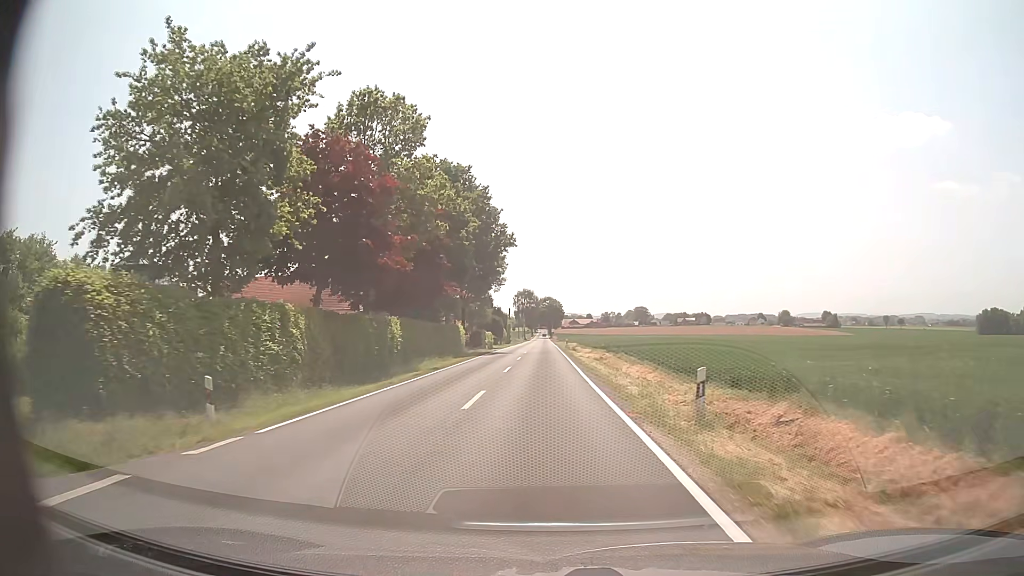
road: tertiary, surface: asphalt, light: Day
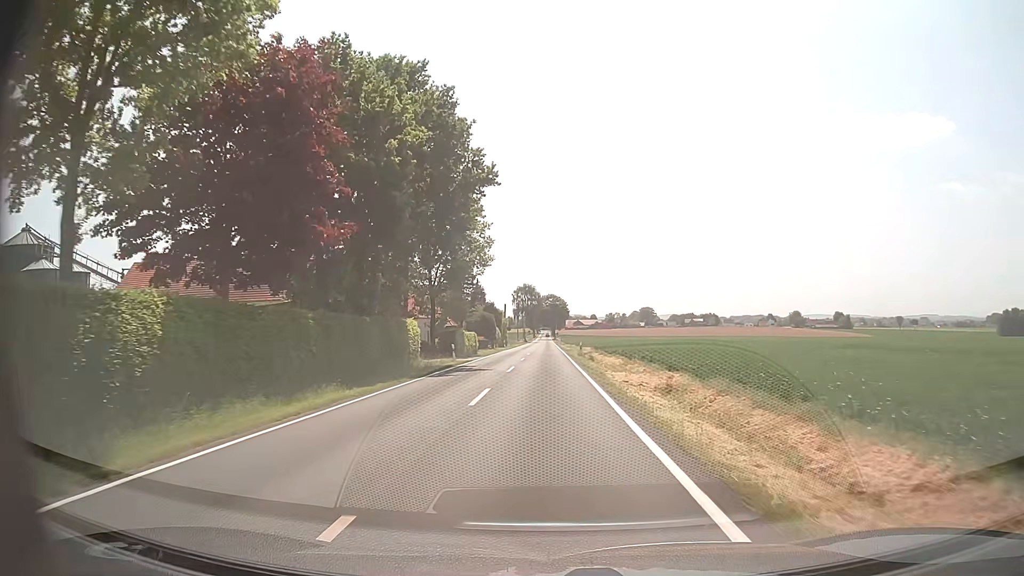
(0.0, +23.2) m; 0°
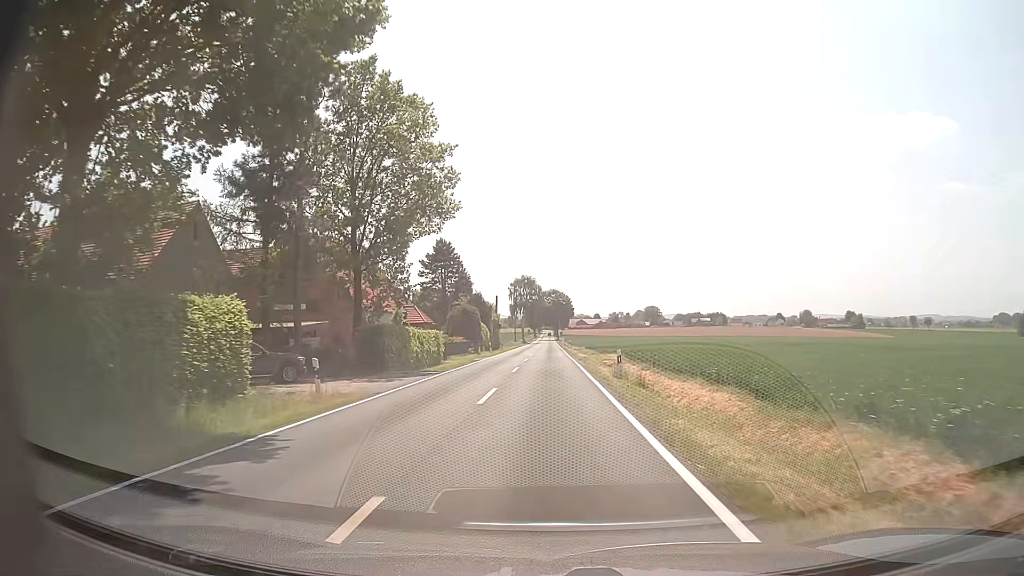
(0.0, +23.3) m; 0°
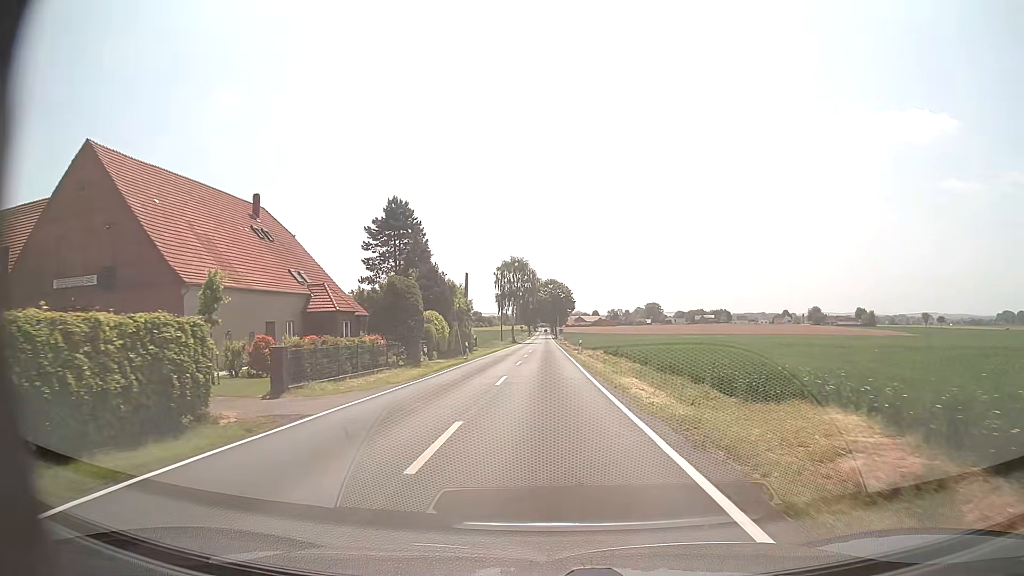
(-0.2, +31.0) m; 0°
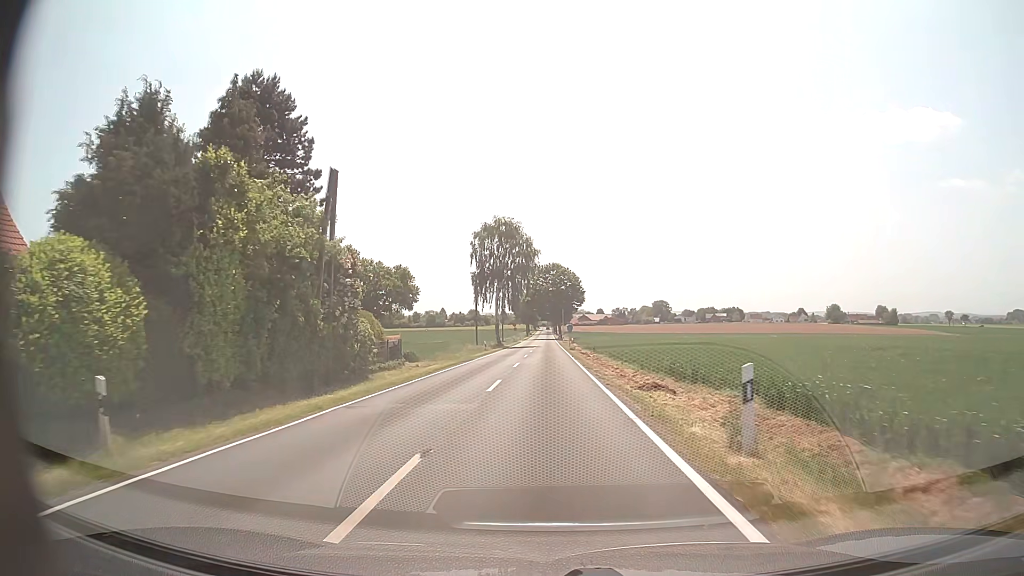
(-0.2, +38.9) m; 0°
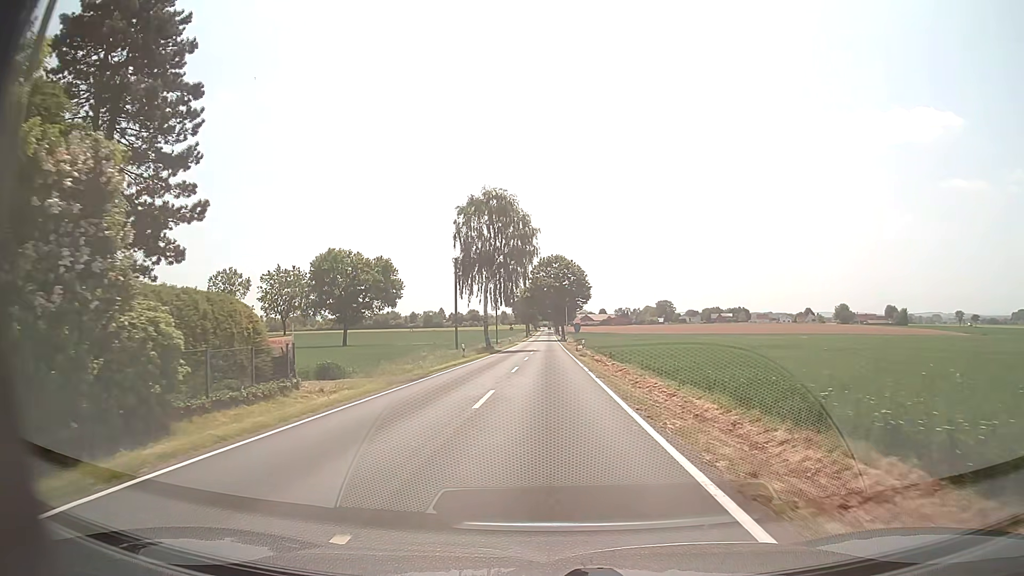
(0.0, +15.5) m; 0°
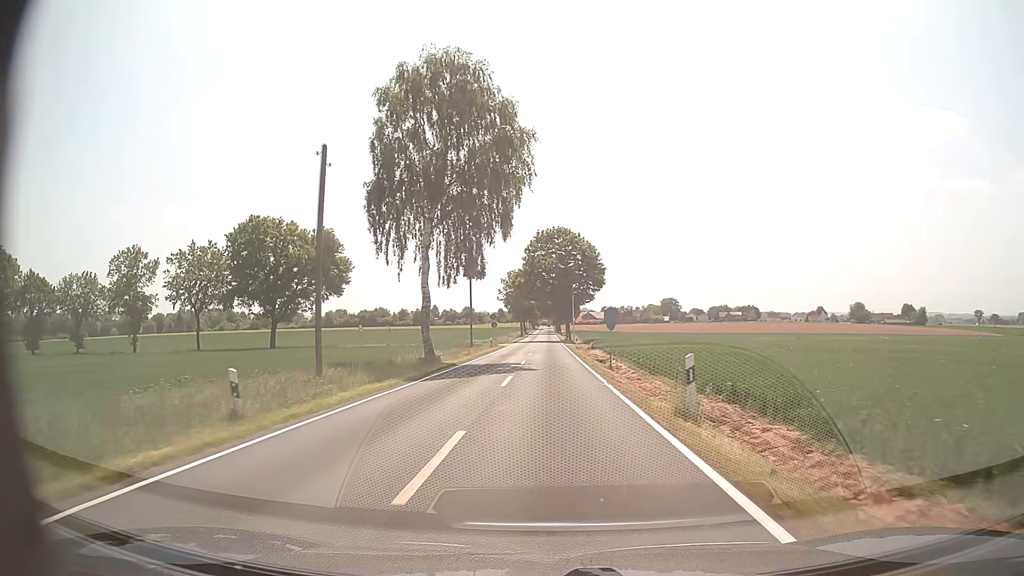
(+0.1, +31.0) m; 0°
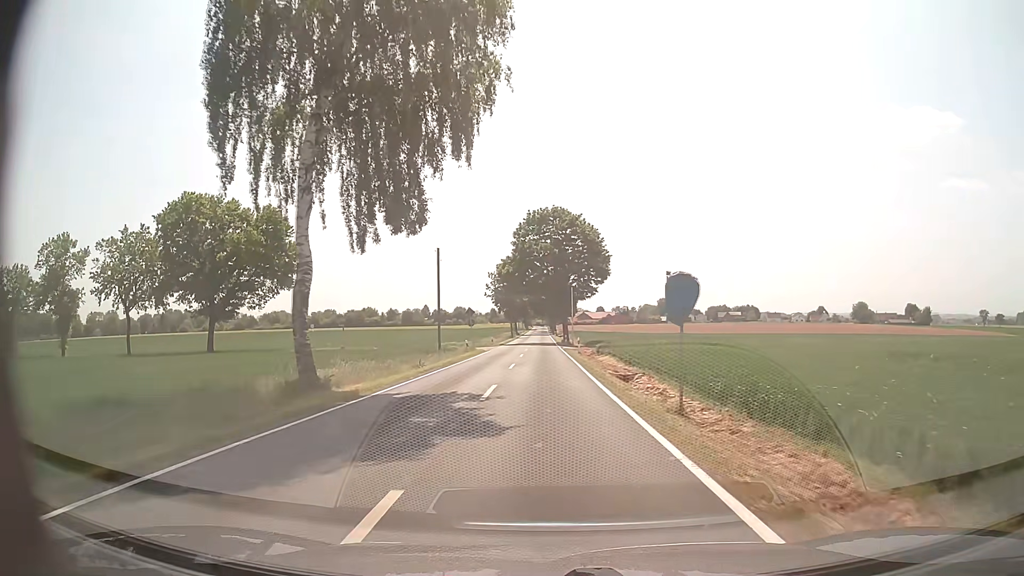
(+0.1, +15.5) m; +1°
(0, +10) (0, +20) (0, +30) (0, +40) (0, +50) (0, +60) (0, +70) (0, +80) (-1, +90) (-1, +100) m
